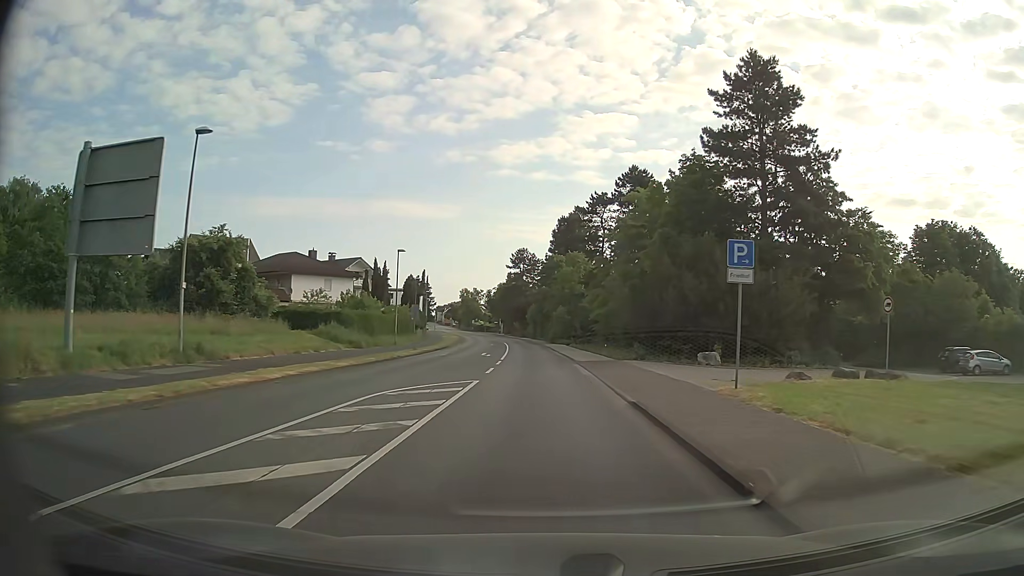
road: secondary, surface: asphalt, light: Day
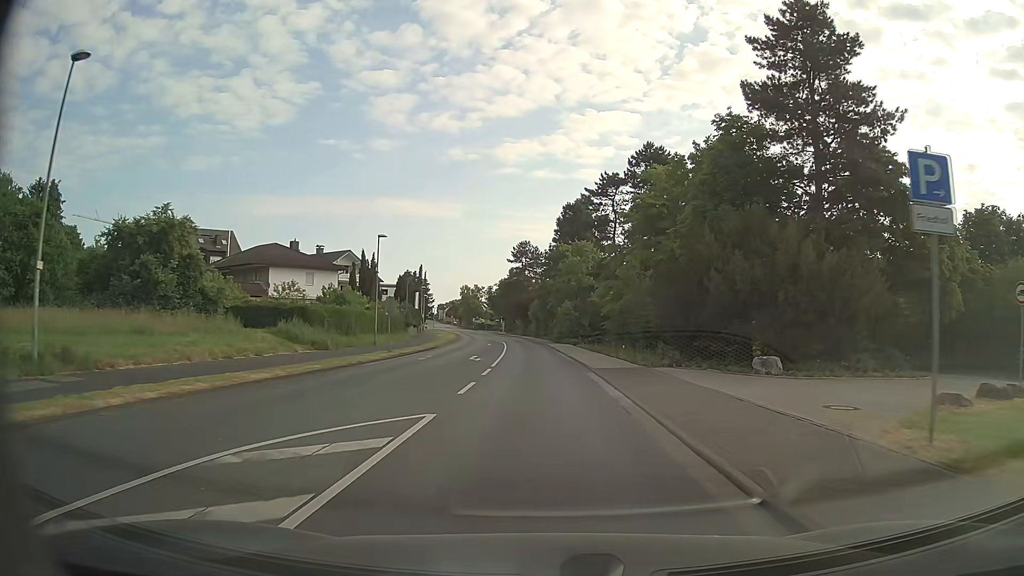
(0.0, +8.0) m; 0°
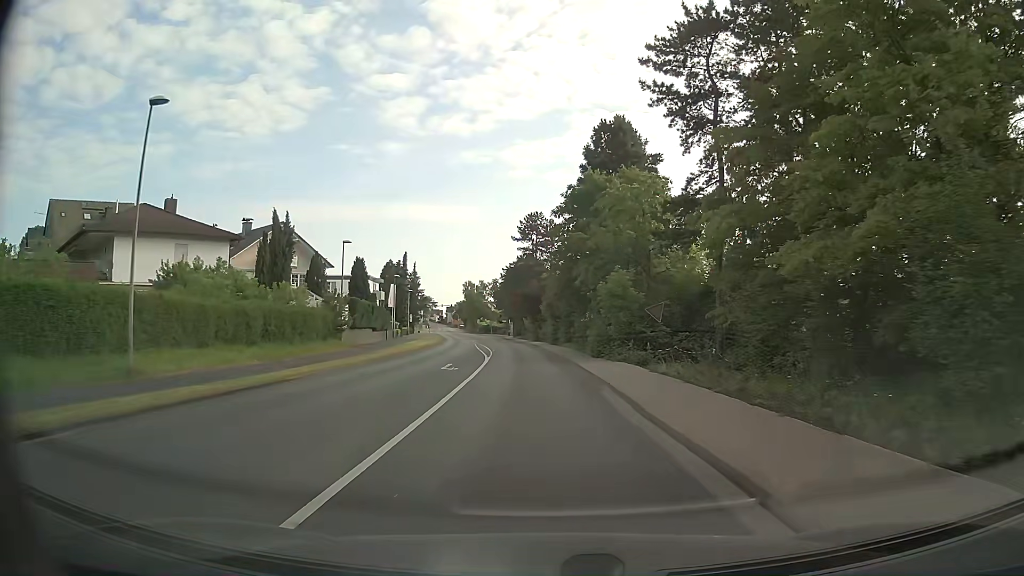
(-0.2, +31.8) m; -1°
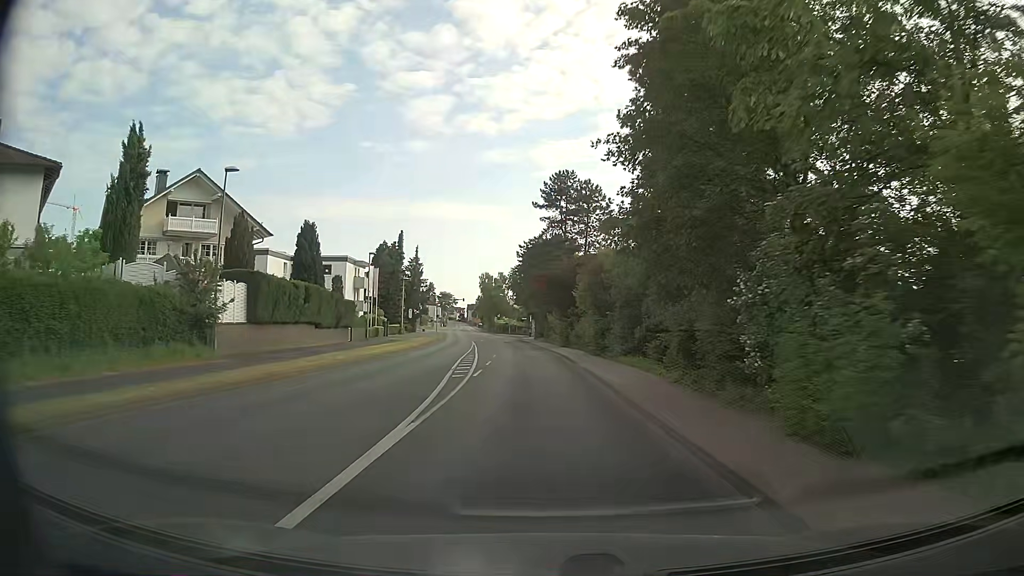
(-0.5, +23.7) m; -2°
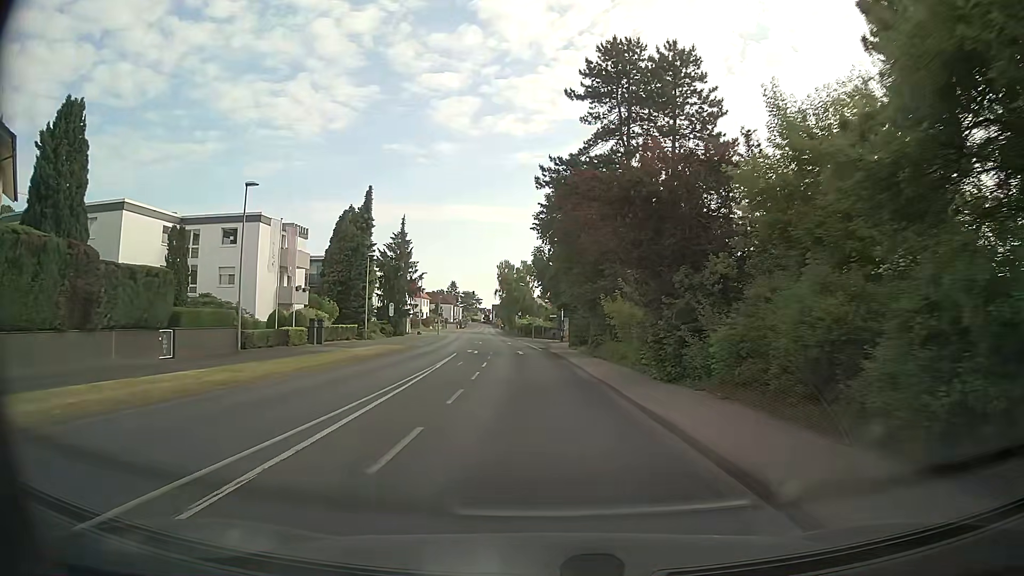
(-0.6, +31.4) m; -2°
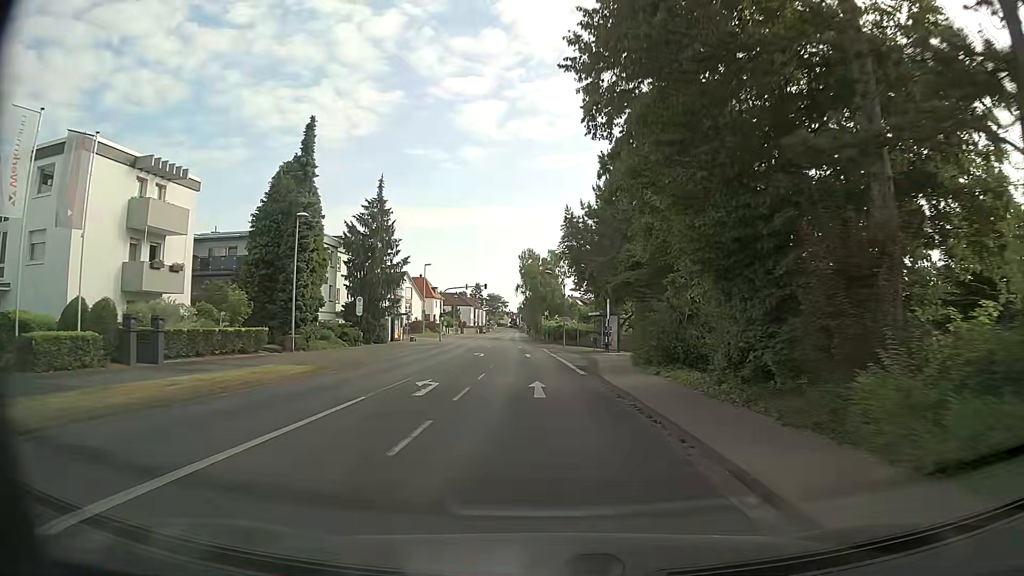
(-0.5, +23.4) m; -2°
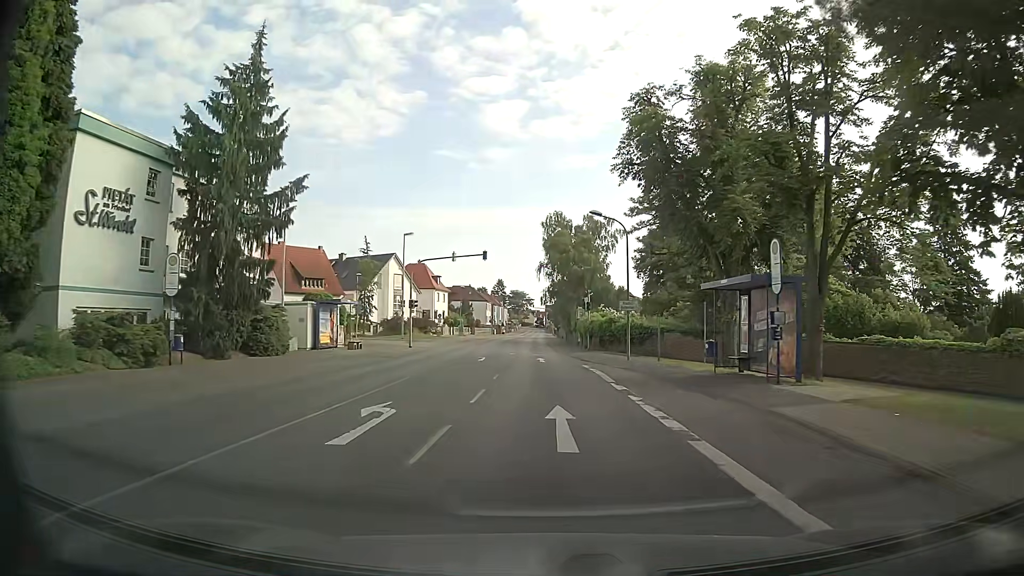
(-0.9, +30.8) m; -3°
(0, +10) (0, +20) (0, +30) (0, +40) (0, +50) (0, +60) (-1, +70) (-1, +80) (-1, +90) (-1, +100) m
